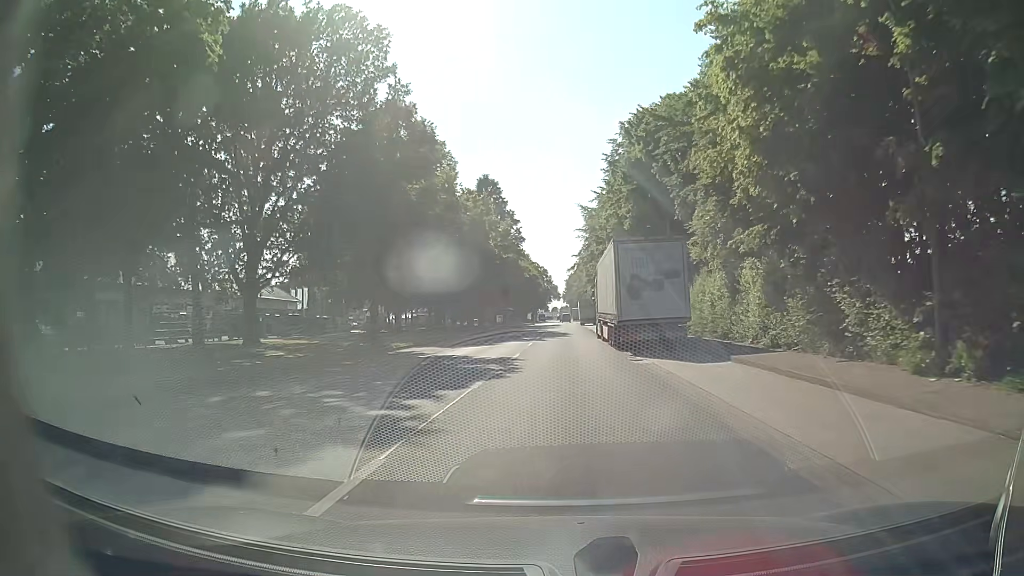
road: tertiary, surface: asphalt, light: Day
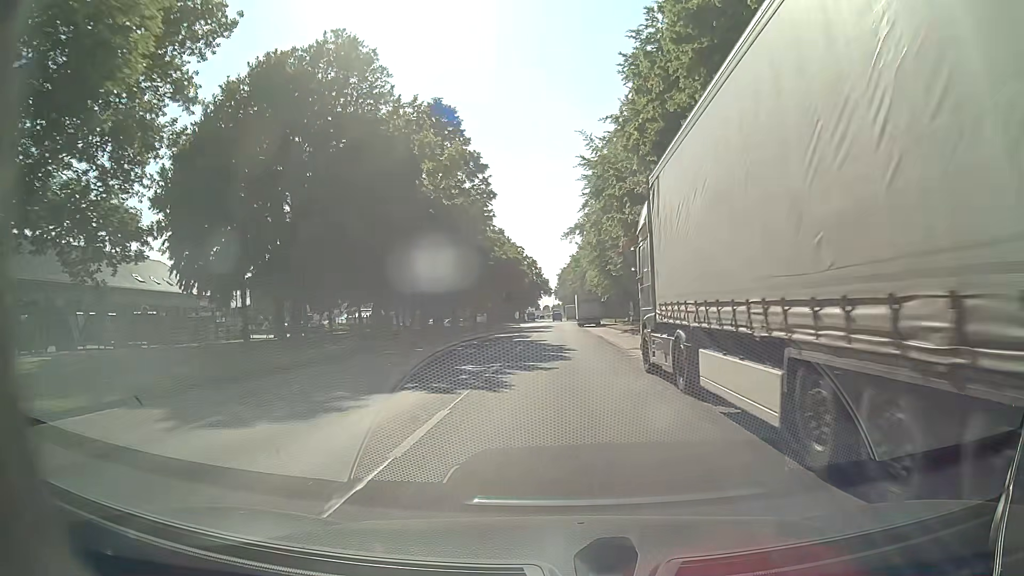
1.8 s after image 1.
(+0.2, +24.0) m; +1°
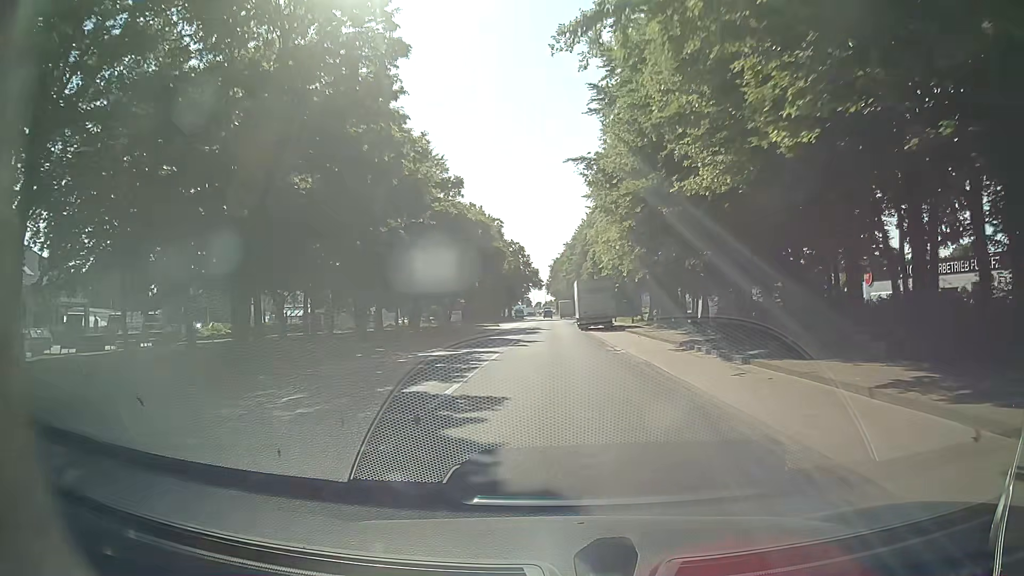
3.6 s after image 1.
(-0.2, +24.1) m; 0°
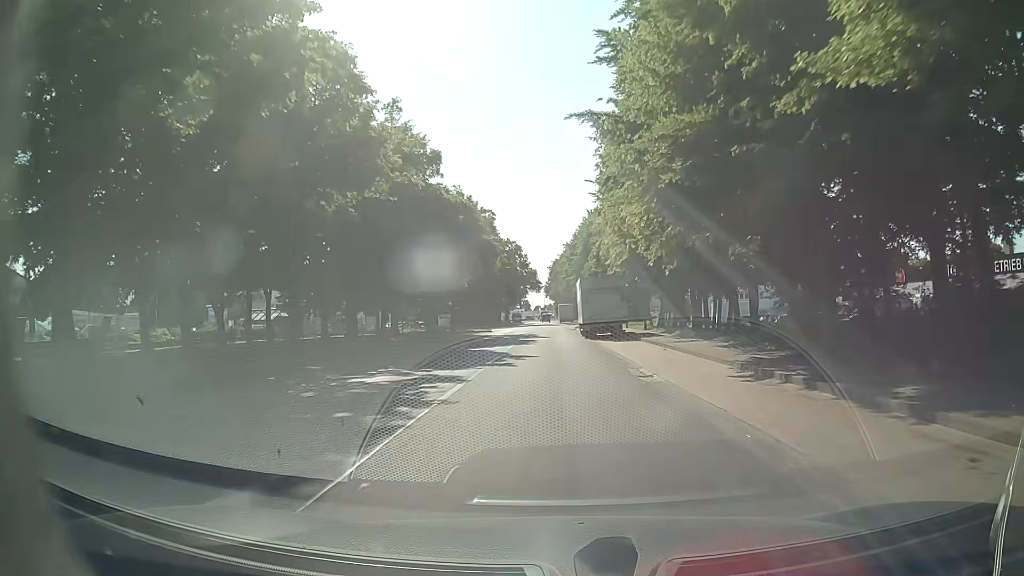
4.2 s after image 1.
(0.0, +8.0) m; 0°
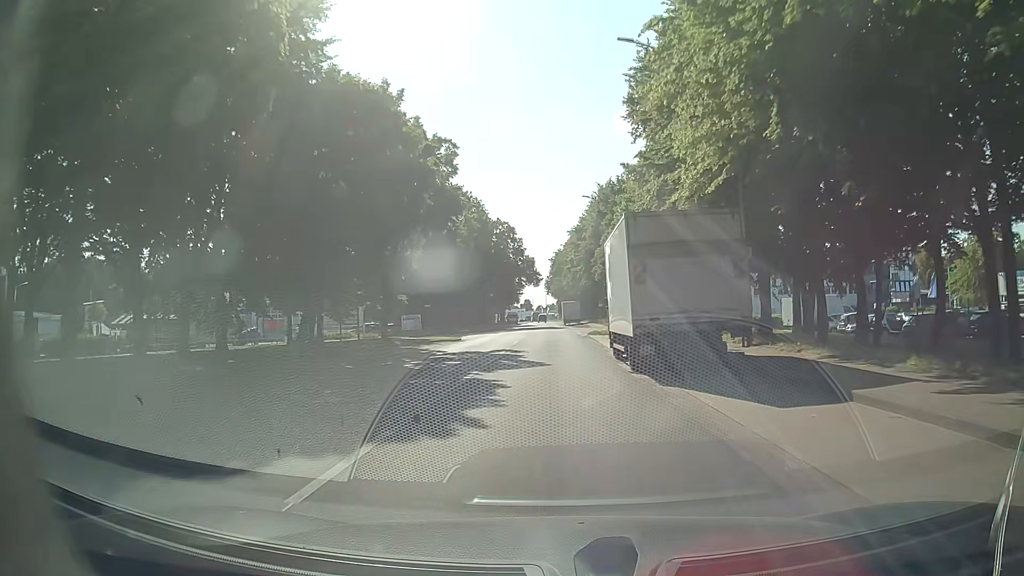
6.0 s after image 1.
(-0.2, +23.7) m; -1°
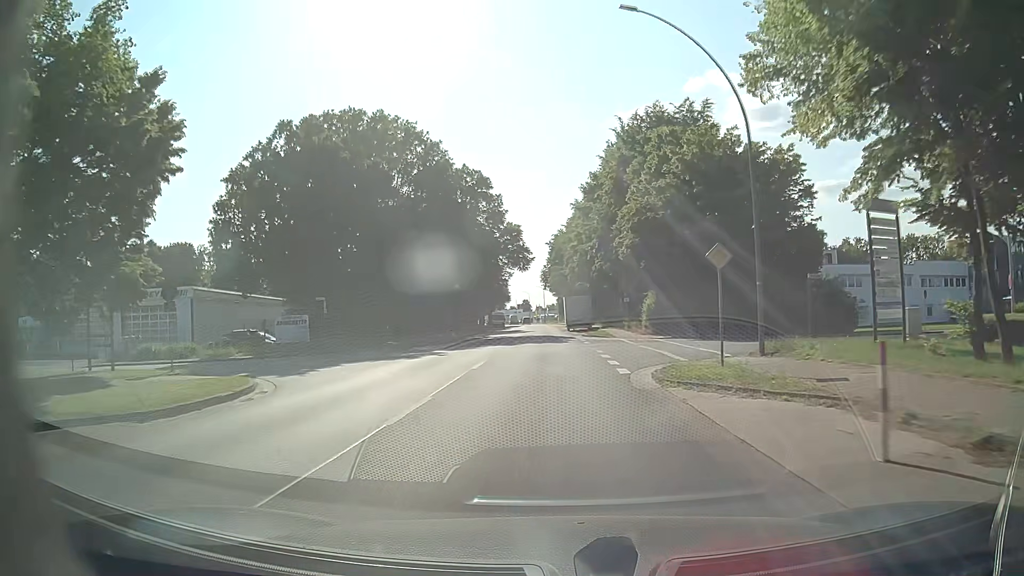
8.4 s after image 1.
(+0.2, +32.4) m; 0°
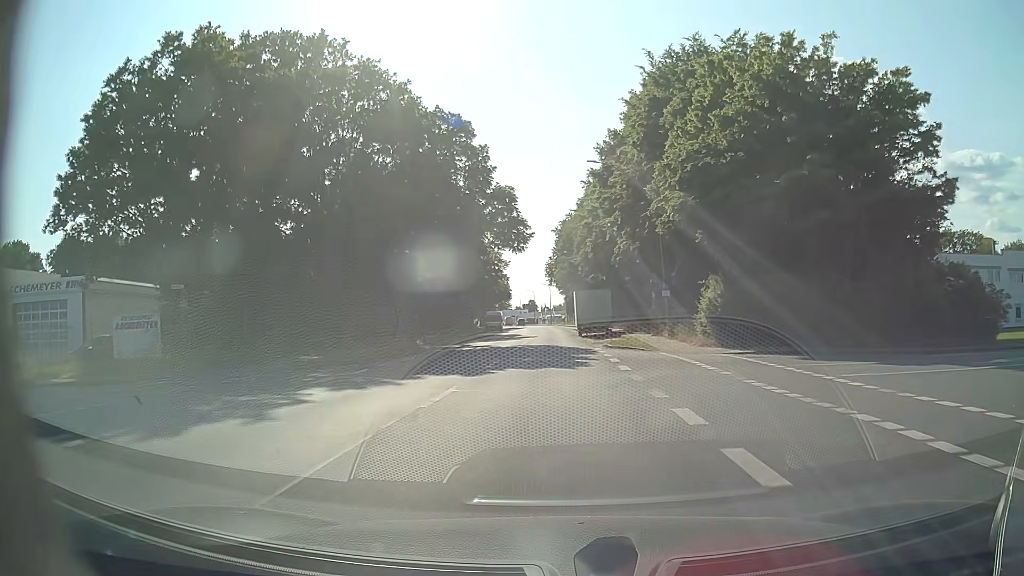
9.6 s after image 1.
(-0.1, +16.3) m; 0°
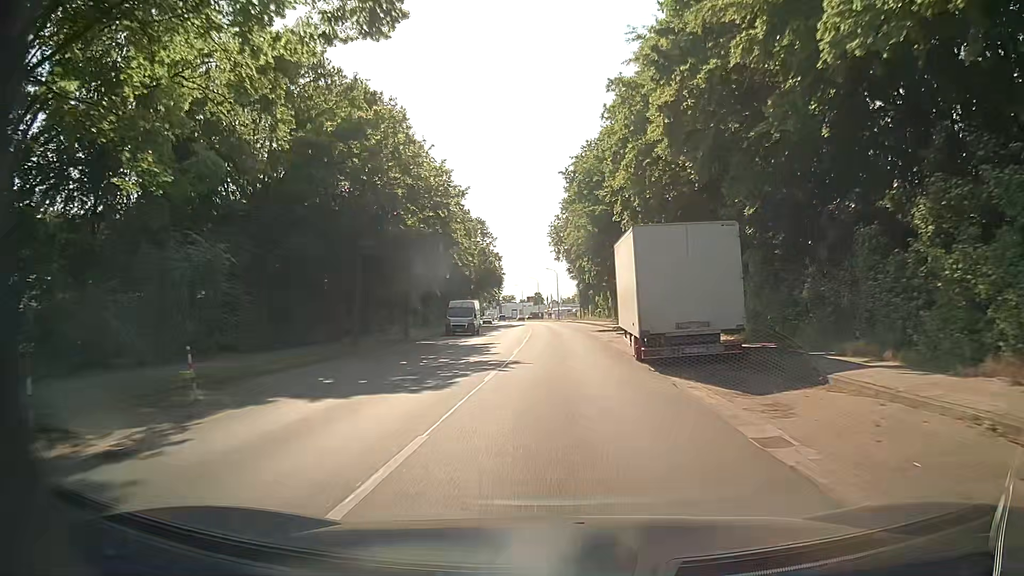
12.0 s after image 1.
(-0.4, +32.9) m; -1°
(0, +10) (0, +20) (0, +30) (0, +40) (0, +50) (0, +60) (-1, +70) (-1, +80) (-2, +90) (-3, +100) m
